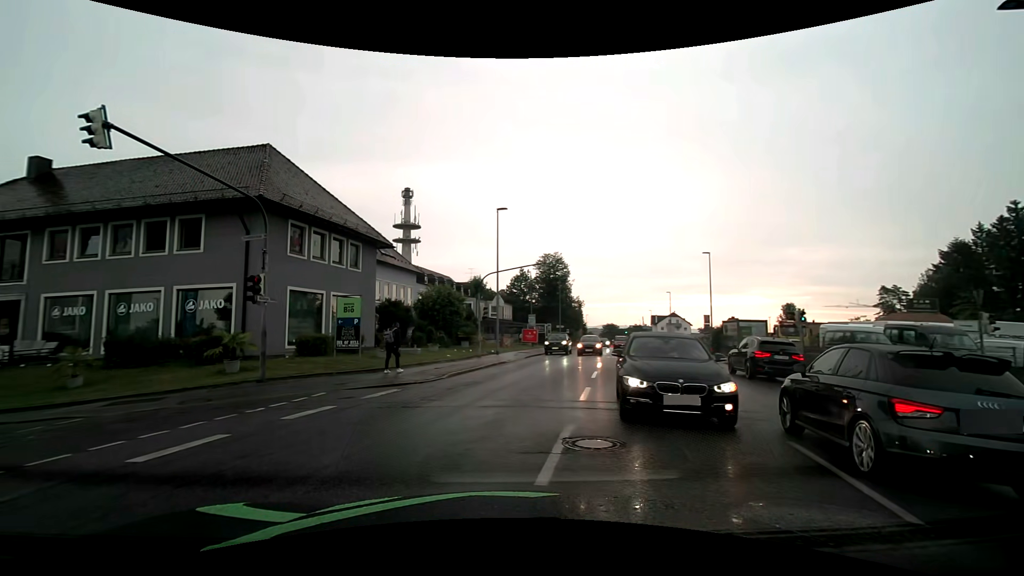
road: tertiary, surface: asphalt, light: Day
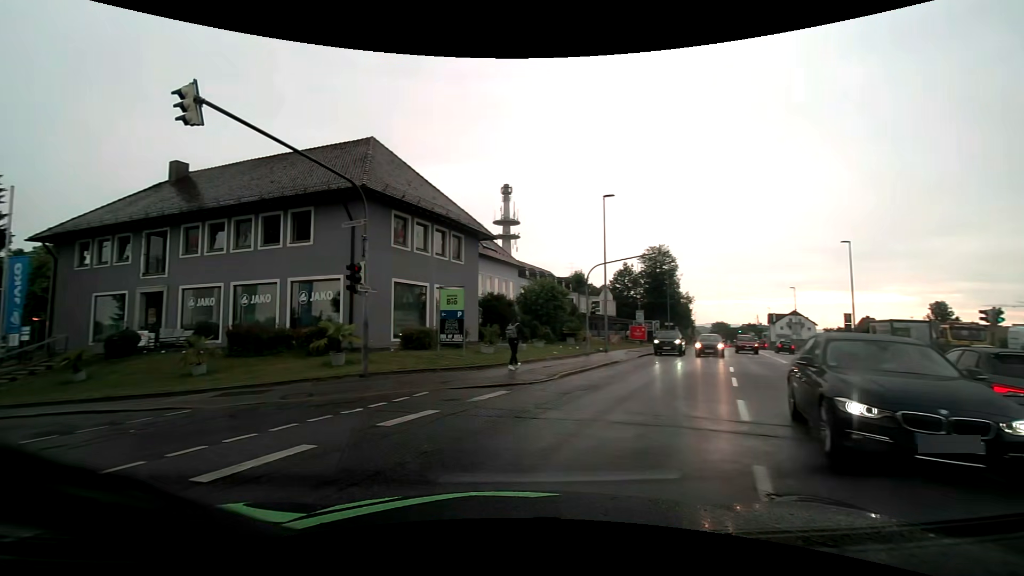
(-0.2, +2.1) m; -12°
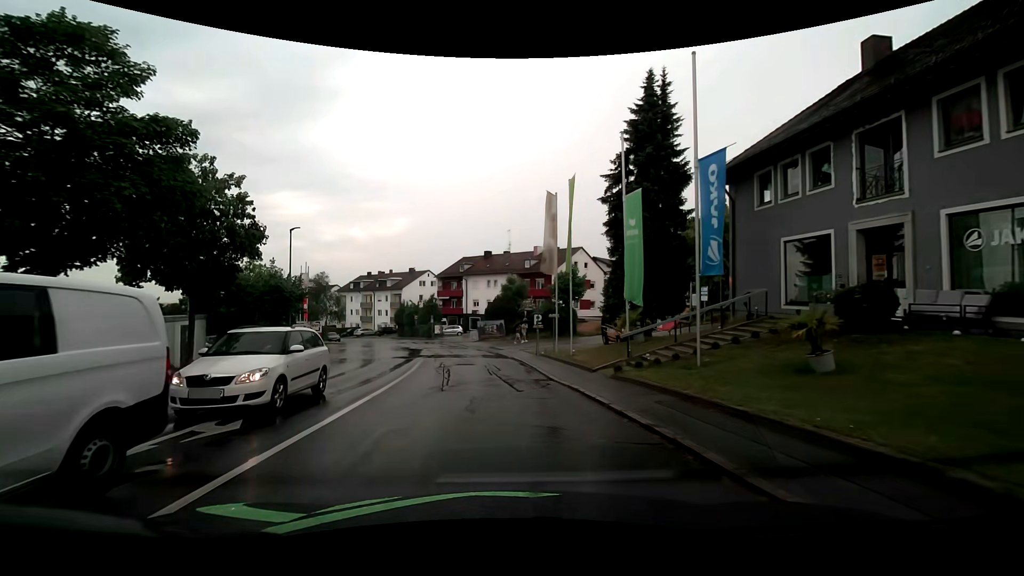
(-8.7, +11.1) m; -64°
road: residential
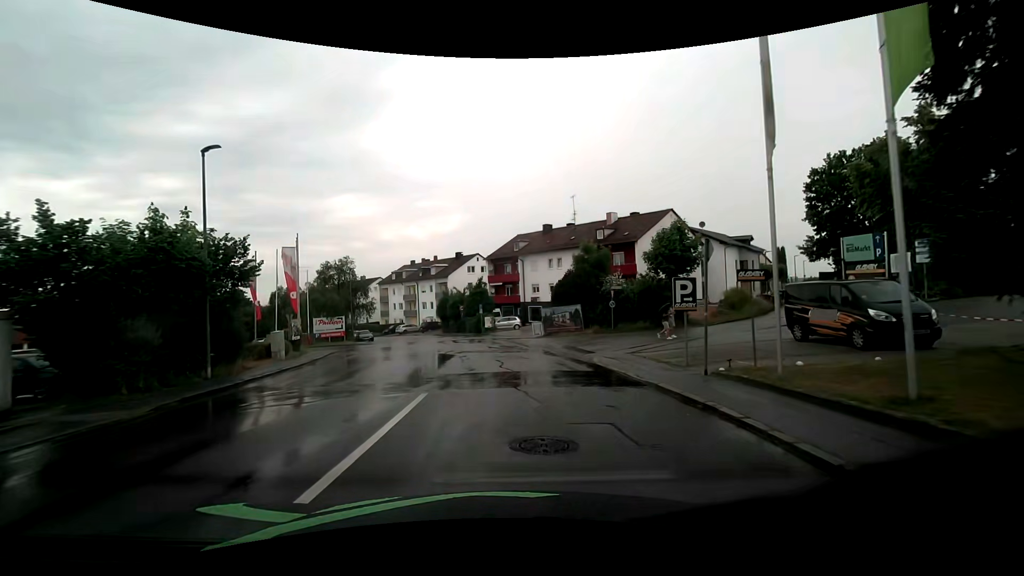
(-1.2, +15.5) m; -6°
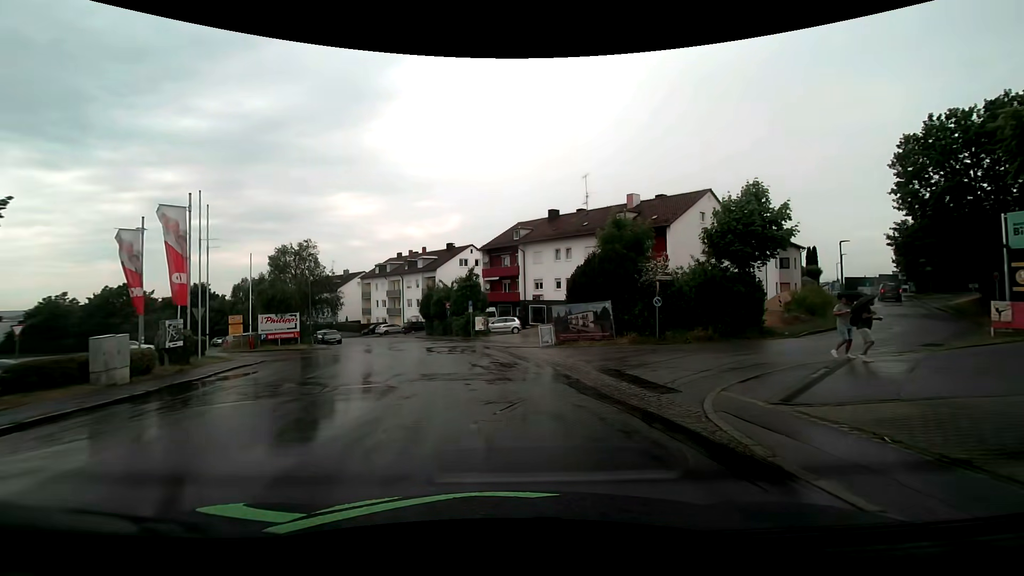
(-0.2, +10.3) m; 0°
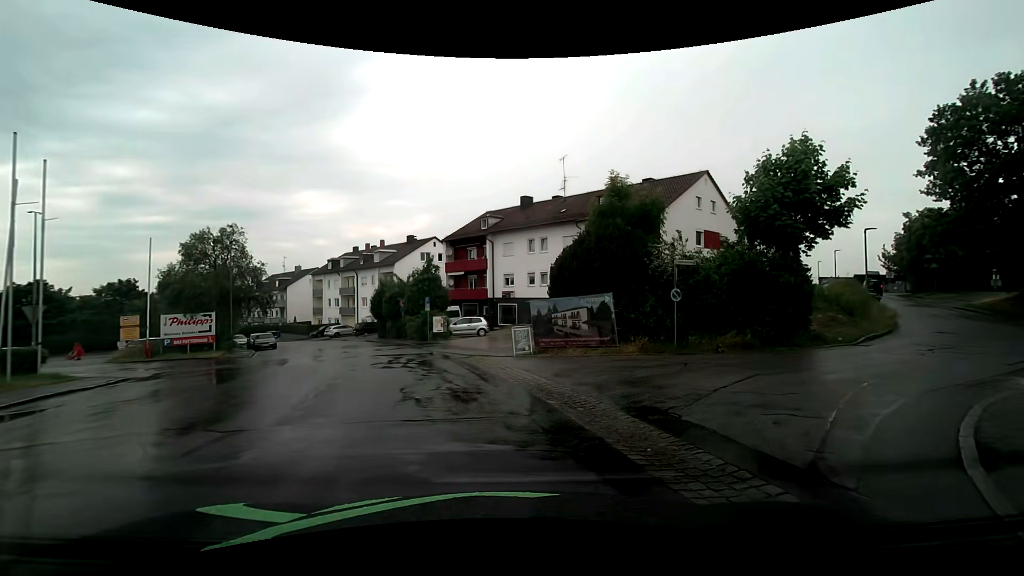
(0.0, +6.2) m; +4°
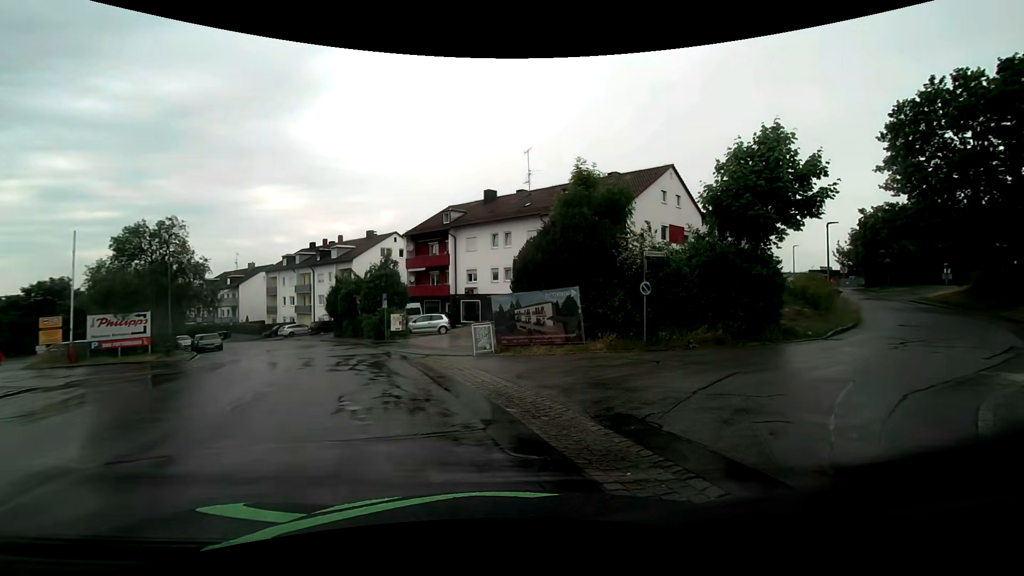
(0.0, +1.2) m; +2°
